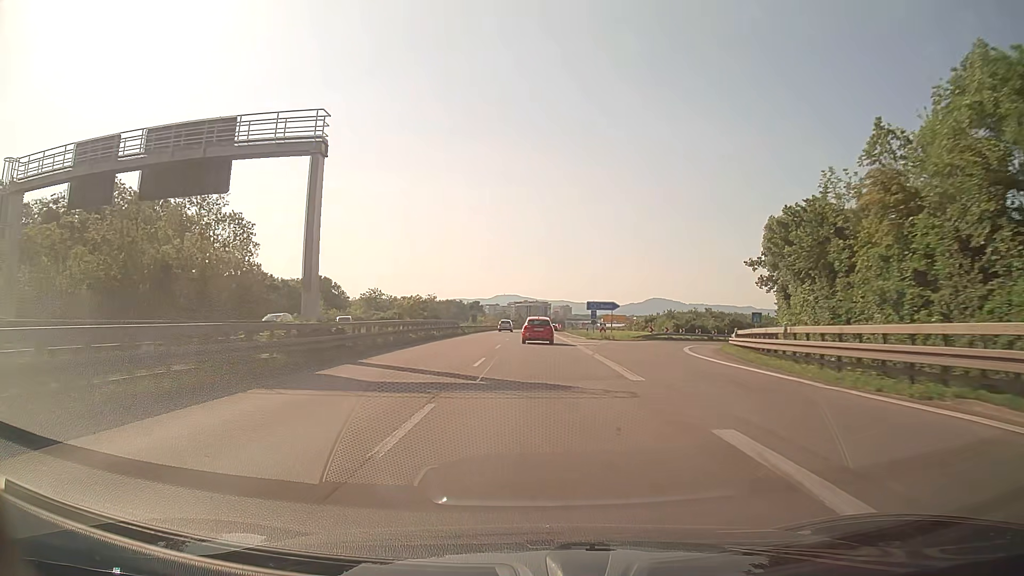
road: trunk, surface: asphalt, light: Day
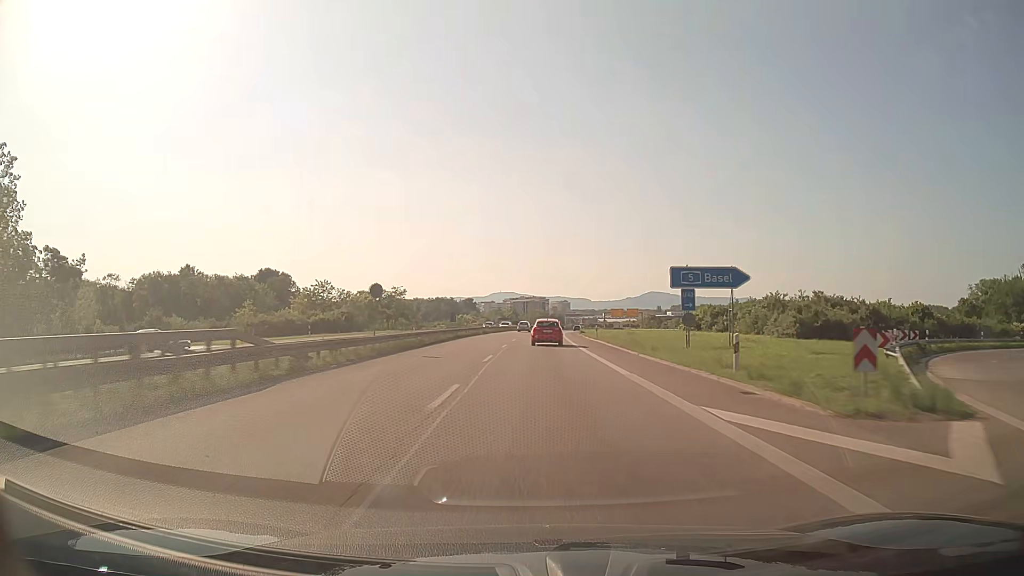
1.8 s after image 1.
(0.0, +44.1) m; 0°
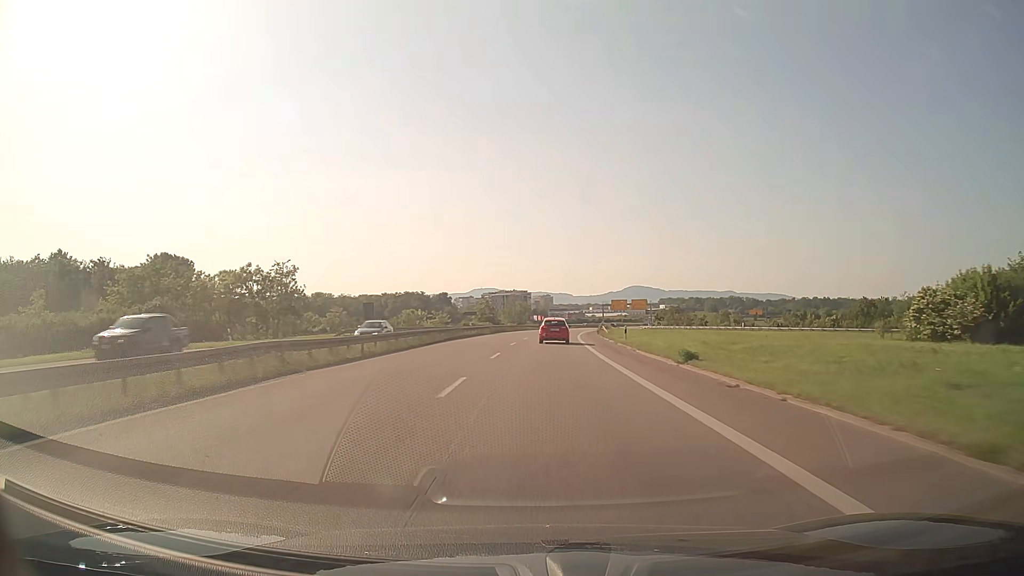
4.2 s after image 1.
(+0.9, +58.6) m; +2°
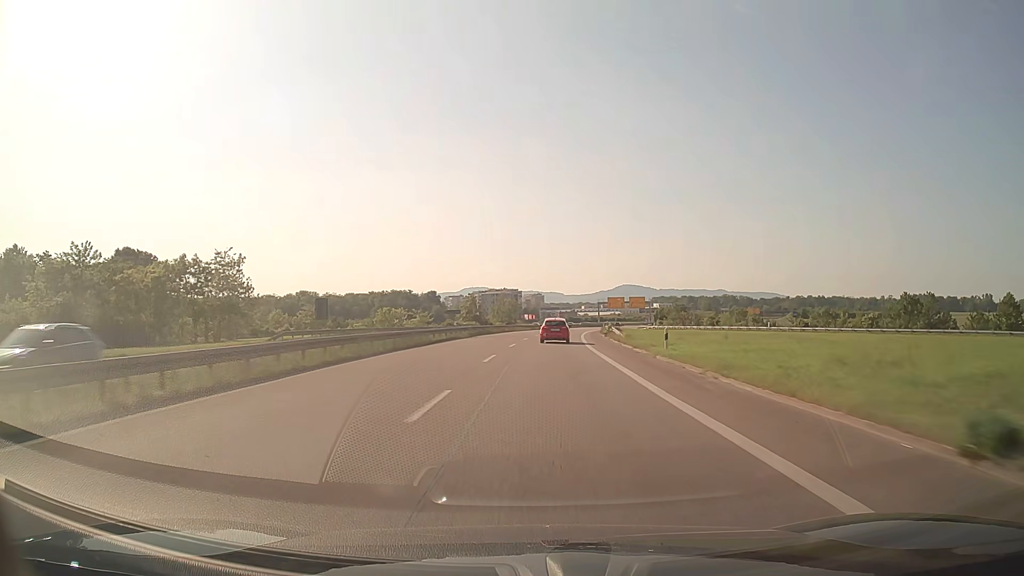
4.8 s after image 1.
(+0.1, +14.6) m; +1°
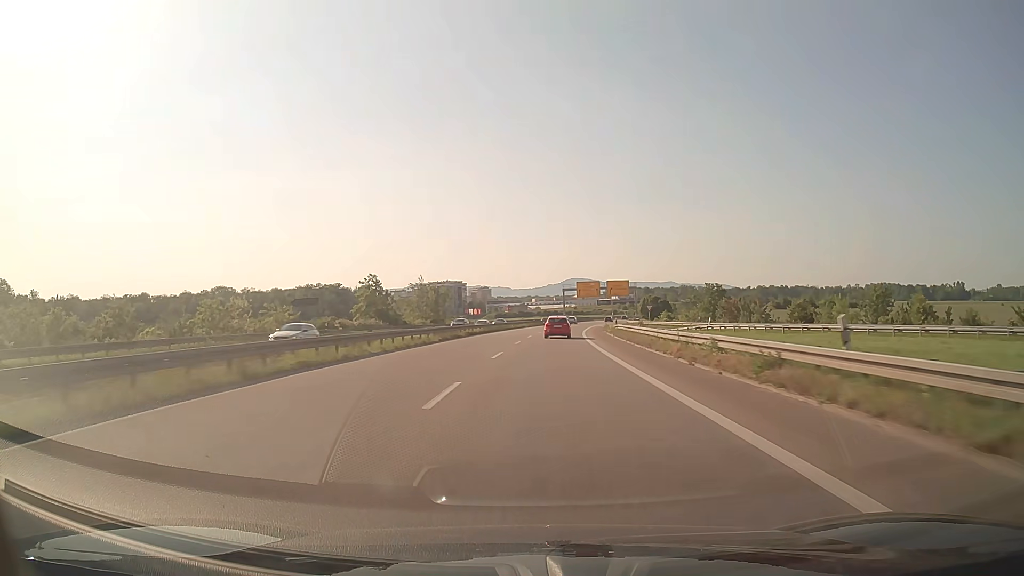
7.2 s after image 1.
(+2.0, +58.8) m; +4°
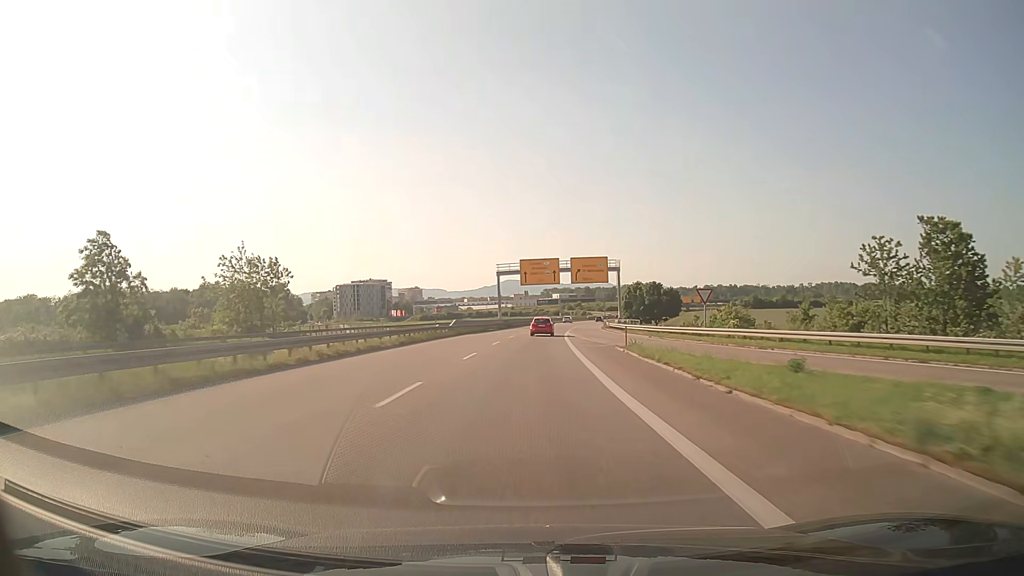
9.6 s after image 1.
(+3.0, +59.5) m; +6°
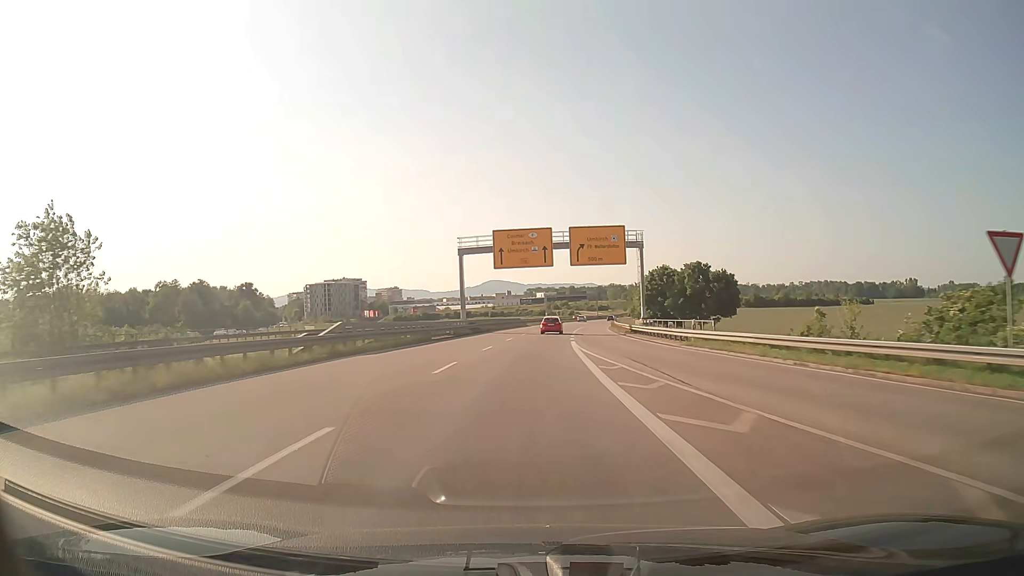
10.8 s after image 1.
(+0.4, +30.1) m; +1°
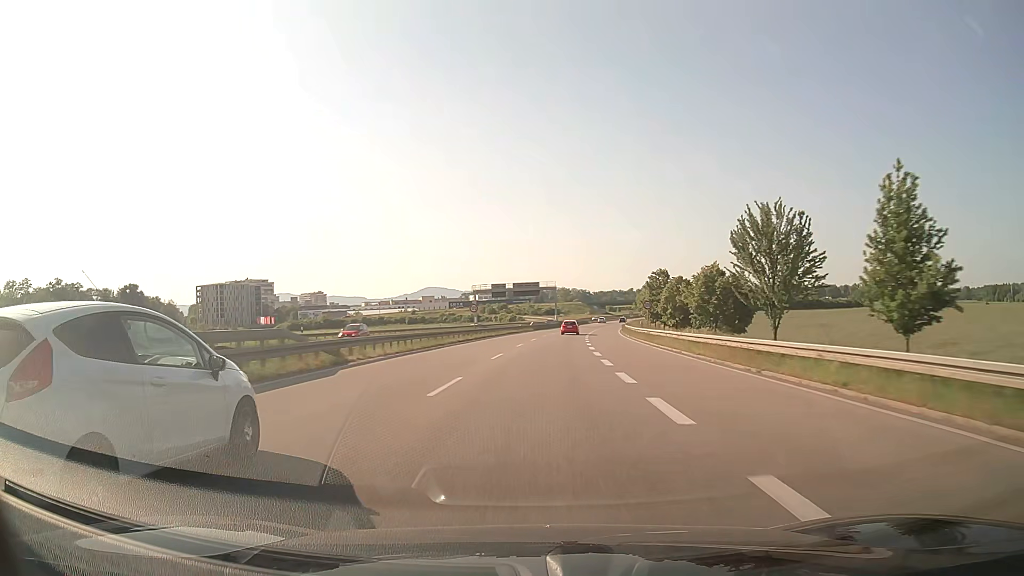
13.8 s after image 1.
(+3.2, +76.1) m; +5°
